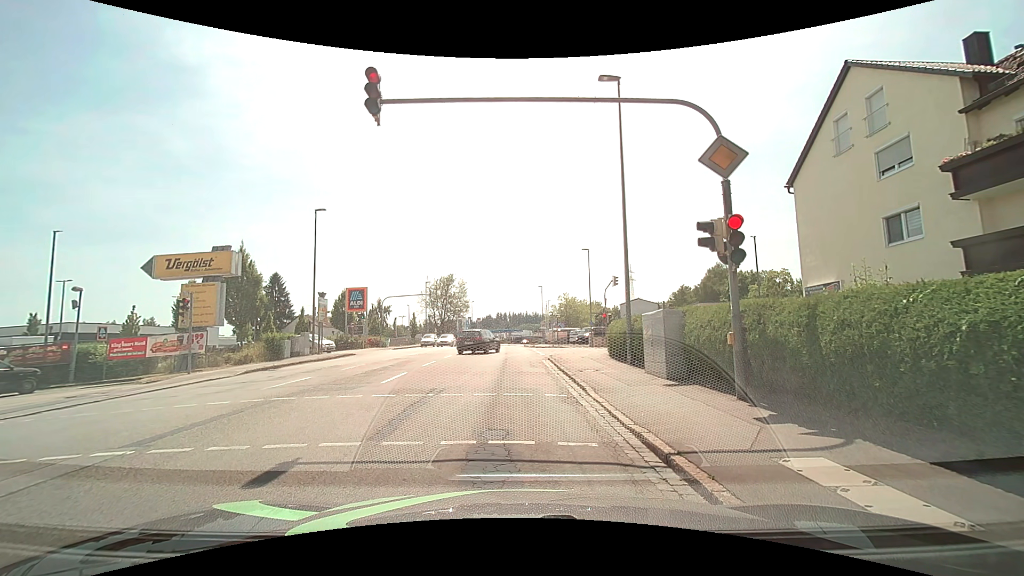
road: tertiary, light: Day
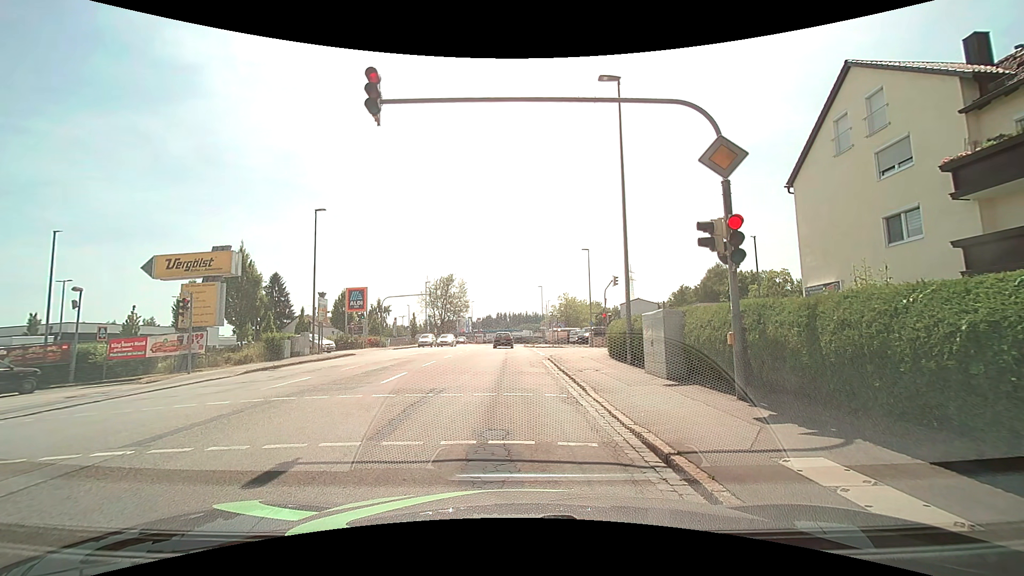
(0.0, 0.0) m; 0°
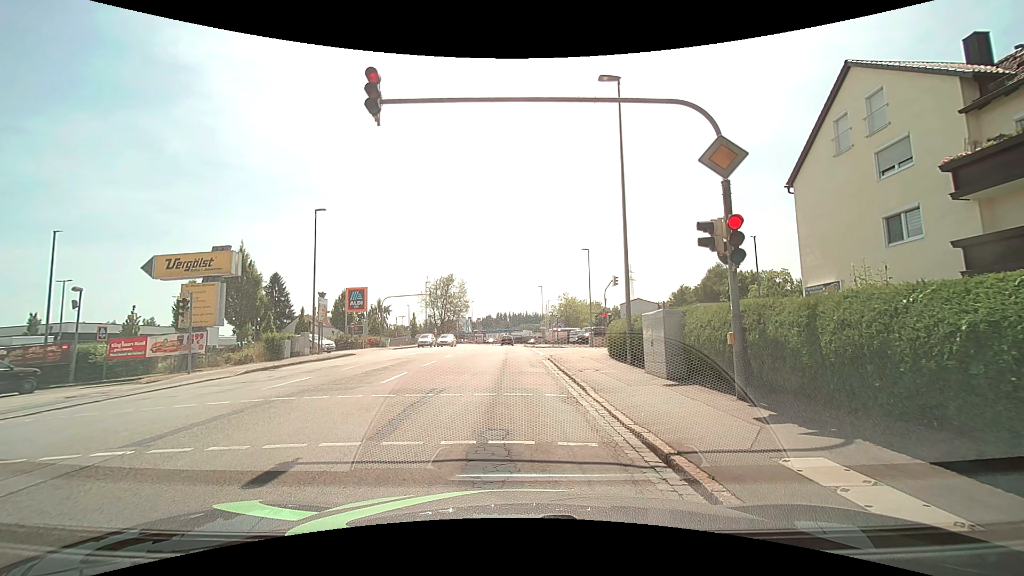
(0.0, 0.0) m; 0°
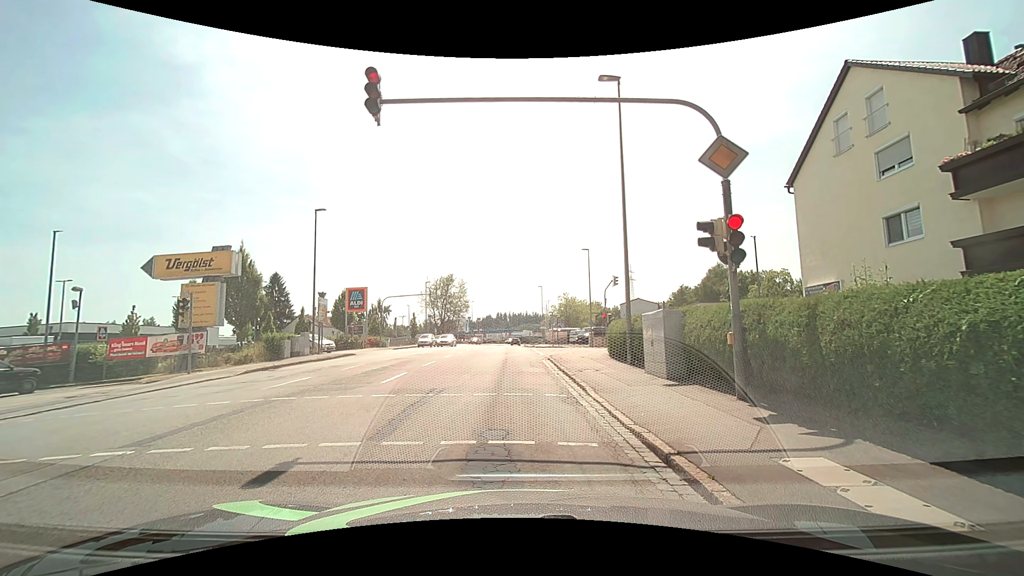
(0.0, 0.0) m; 0°
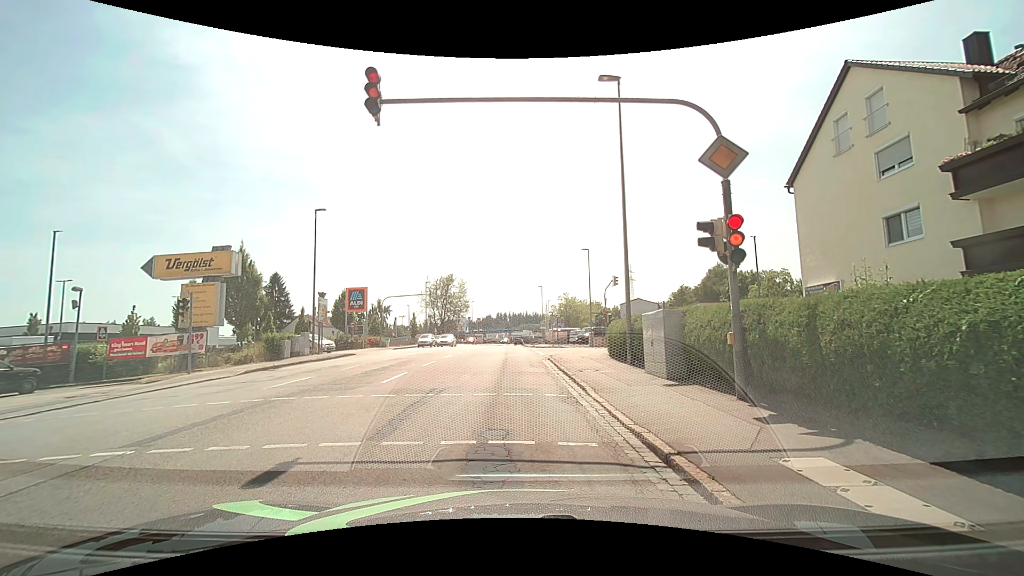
(0.0, 0.0) m; 0°
(0, +10) (-1, +20) (-1, +30) (-1, +40) (-1, +50) (-1, +60) (-1, +70) (-2, +80) (-2, +90) (-1, +100) m
